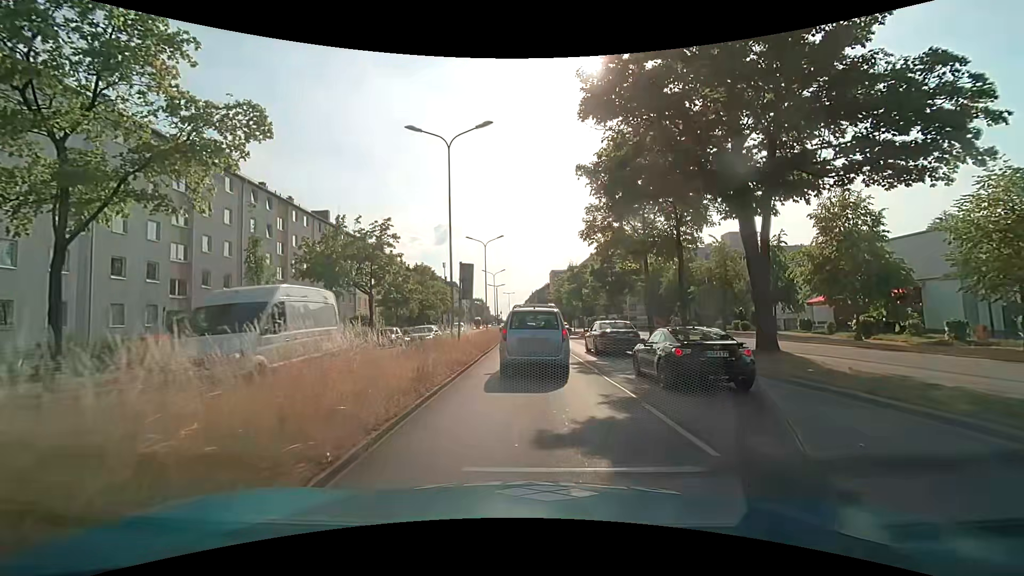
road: primary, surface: asphalt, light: Day
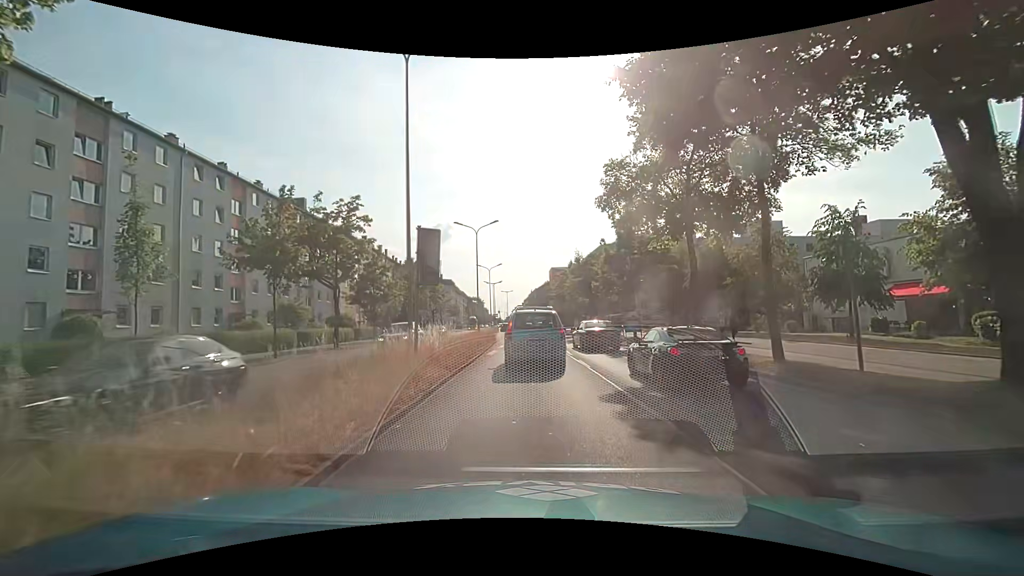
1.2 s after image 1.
(0.0, +7.9) m; 0°
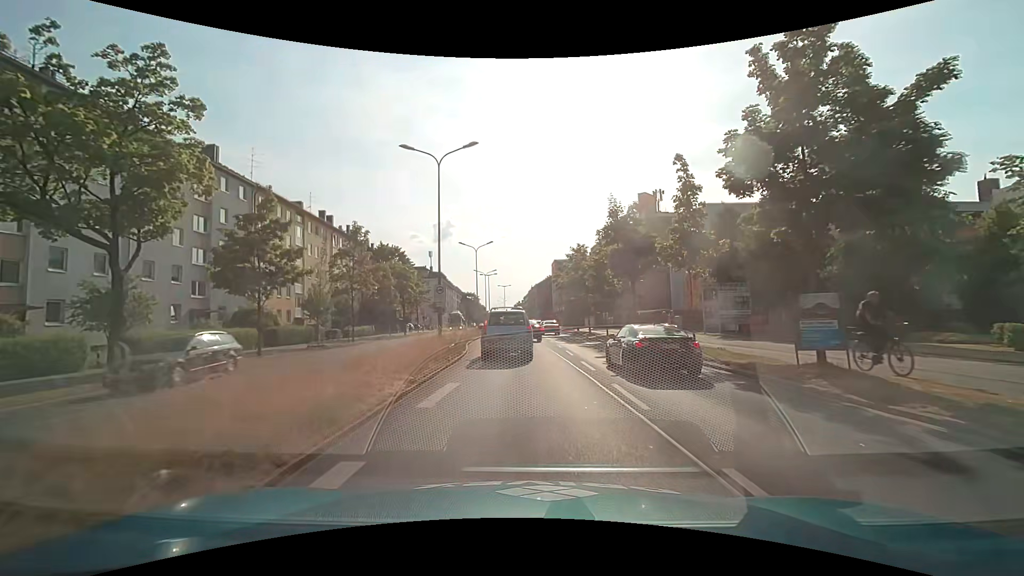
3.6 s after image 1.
(-0.2, +20.0) m; -1°
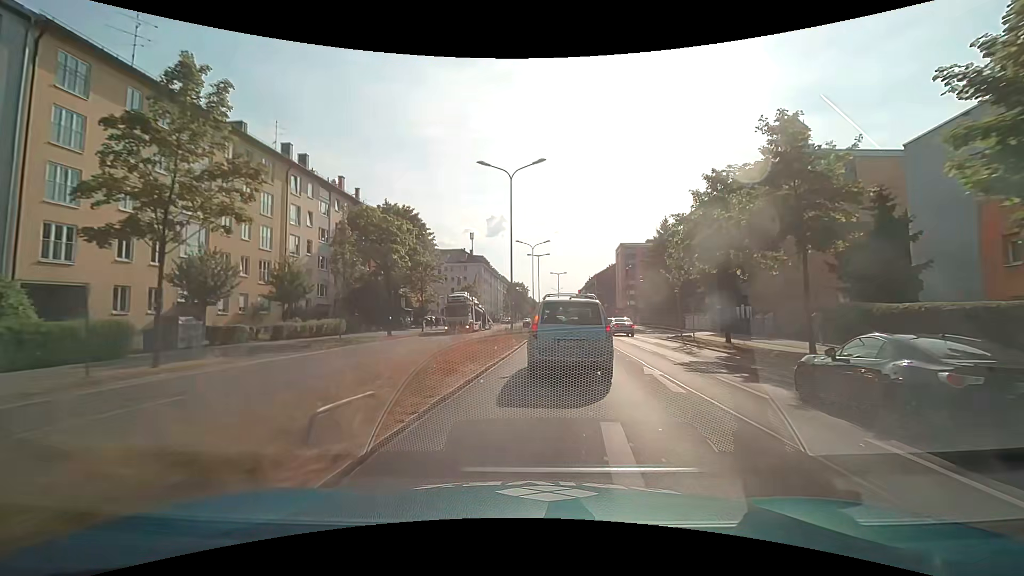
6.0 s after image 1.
(-1.6, +29.0) m; -6°
(0, +10) (+1, +20) (+1, +30) (+2, +40) (+2, +50) (+3, +60) (+3, +70) (+4, +80) (+5, +90) (+3, +100) m
